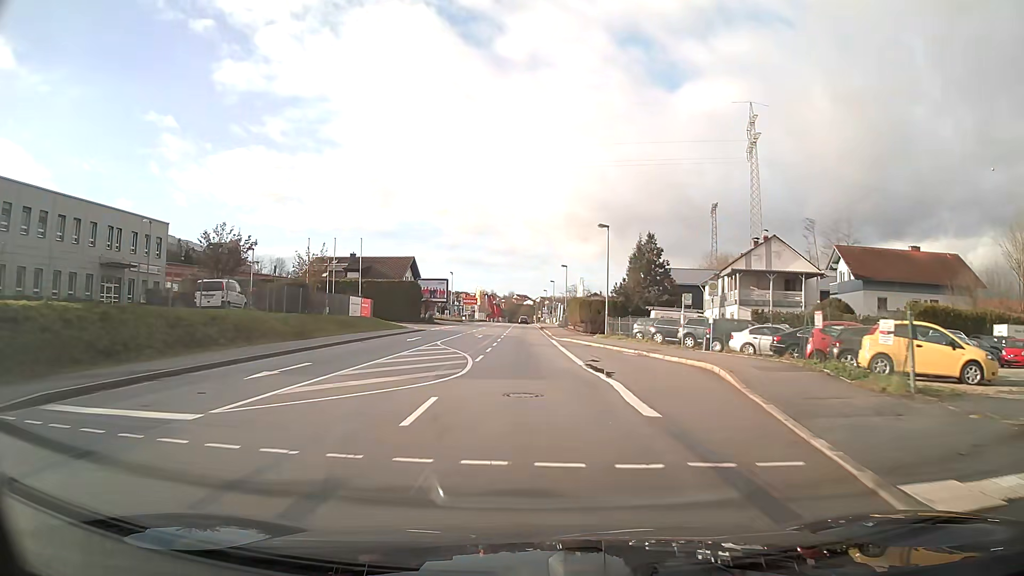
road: primary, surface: asphalt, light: Day
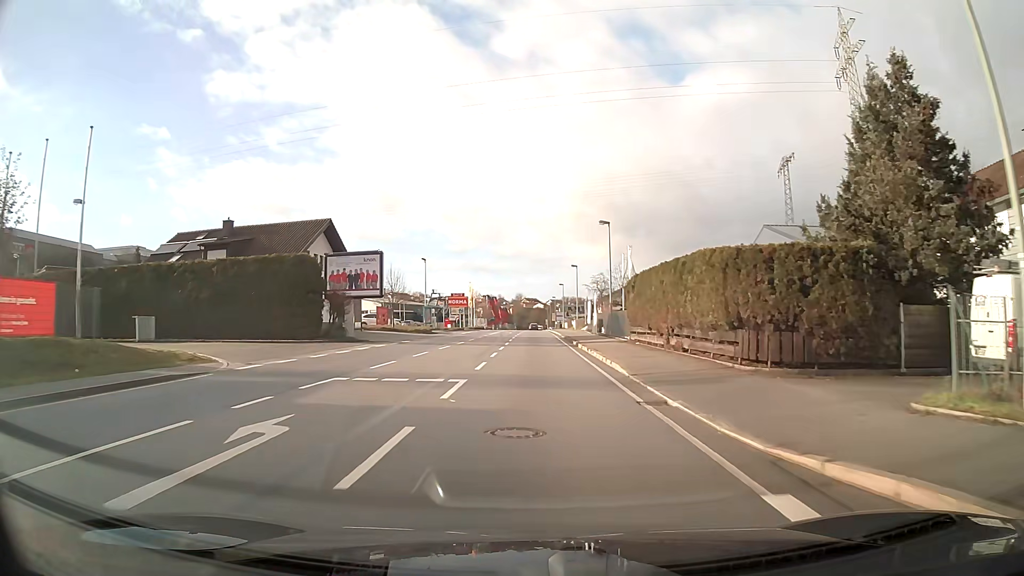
(-0.3, +40.3) m; -1°
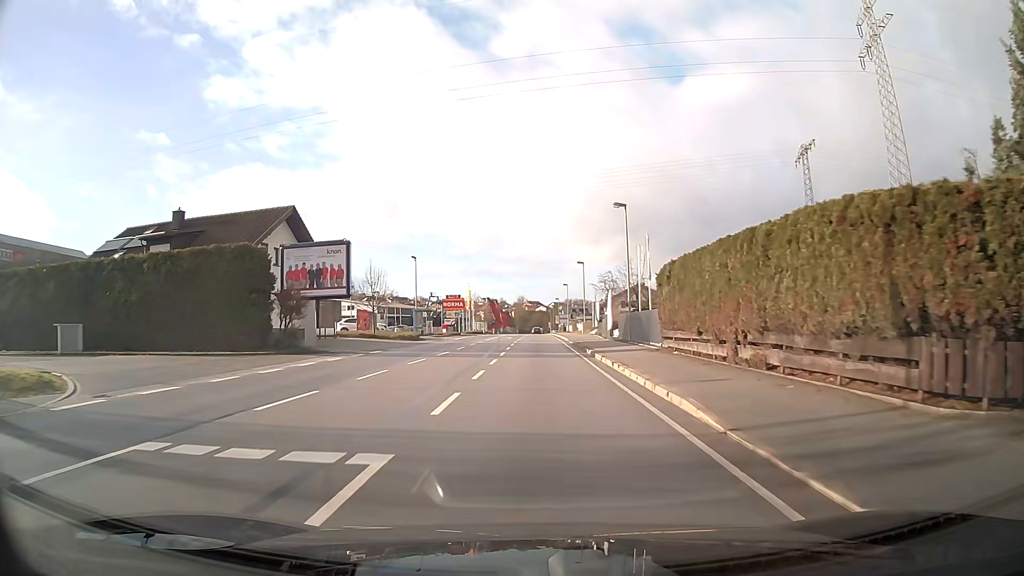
(0.0, +8.0) m; 0°
